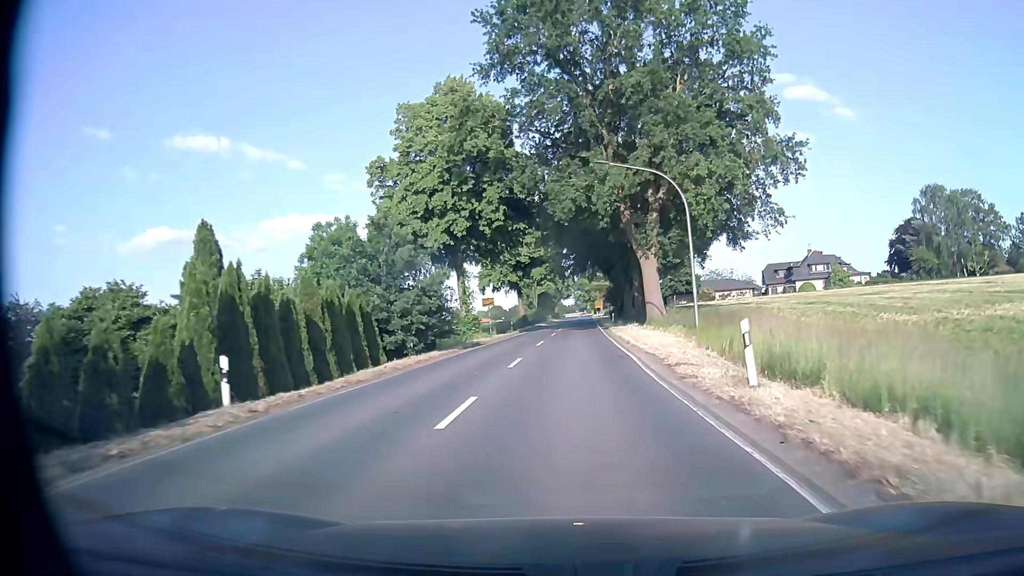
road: secondary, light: Day
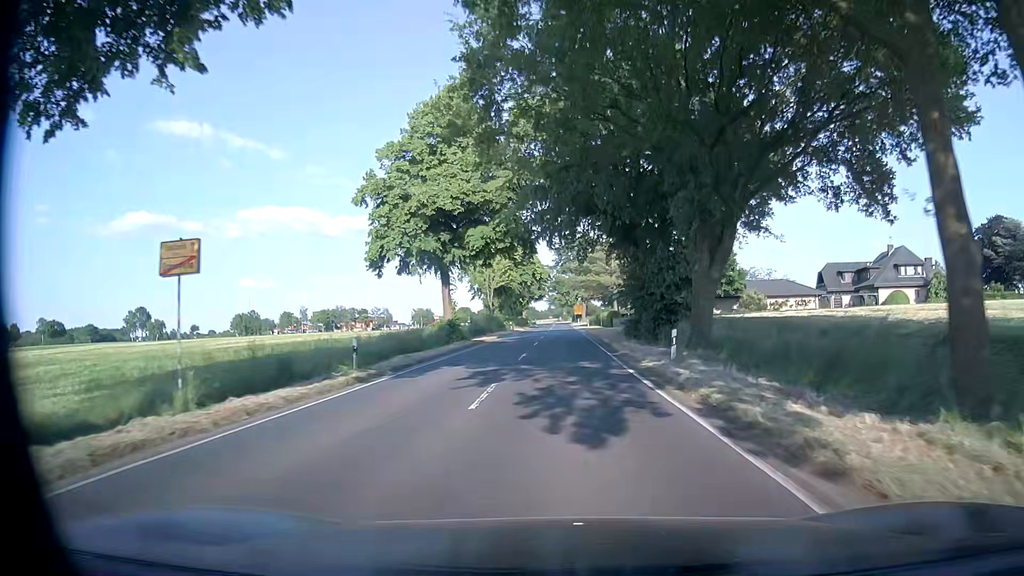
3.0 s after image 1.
(+0.7, +41.1) m; +2°
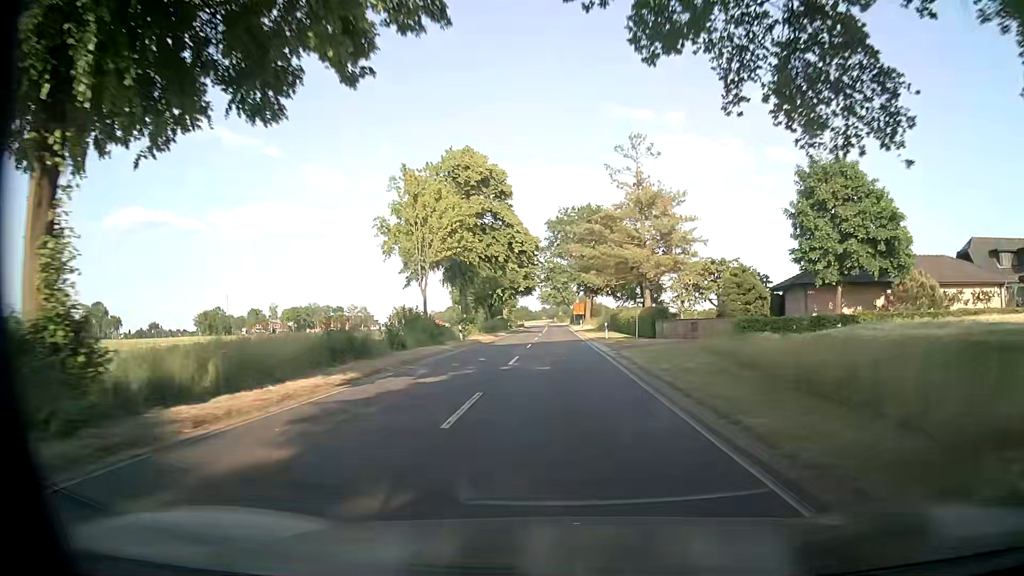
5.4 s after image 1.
(0.0, +37.3) m; +1°
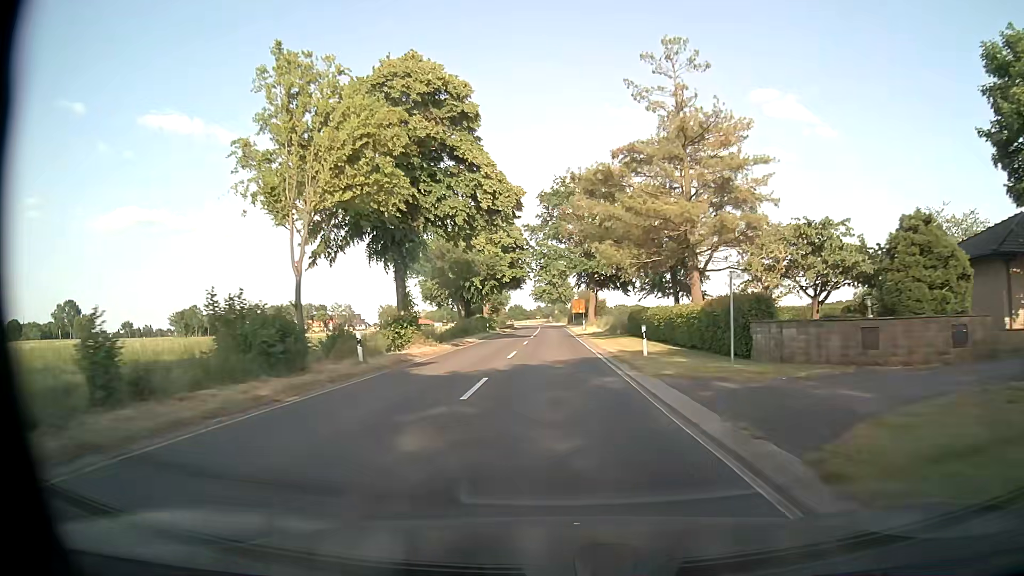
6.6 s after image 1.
(-0.1, +20.7) m; 0°
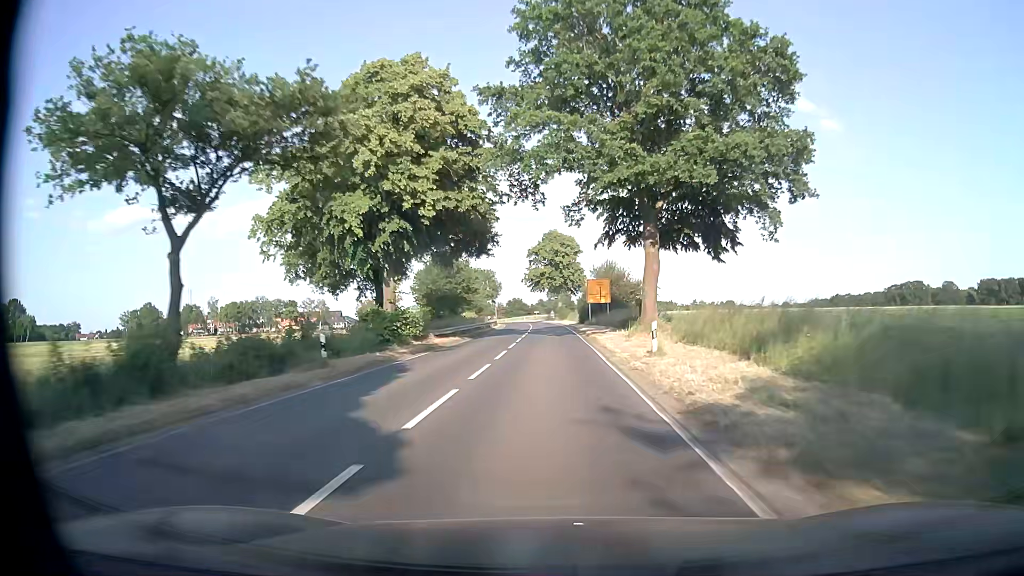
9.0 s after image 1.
(+0.1, +45.1) m; 0°
(0, +10) (0, +20) (0, +30) (-1, +40) (-1, +50) (-1, +60) (-2, +70) (-2, +80) (-3, +90) (-4, +100) m
